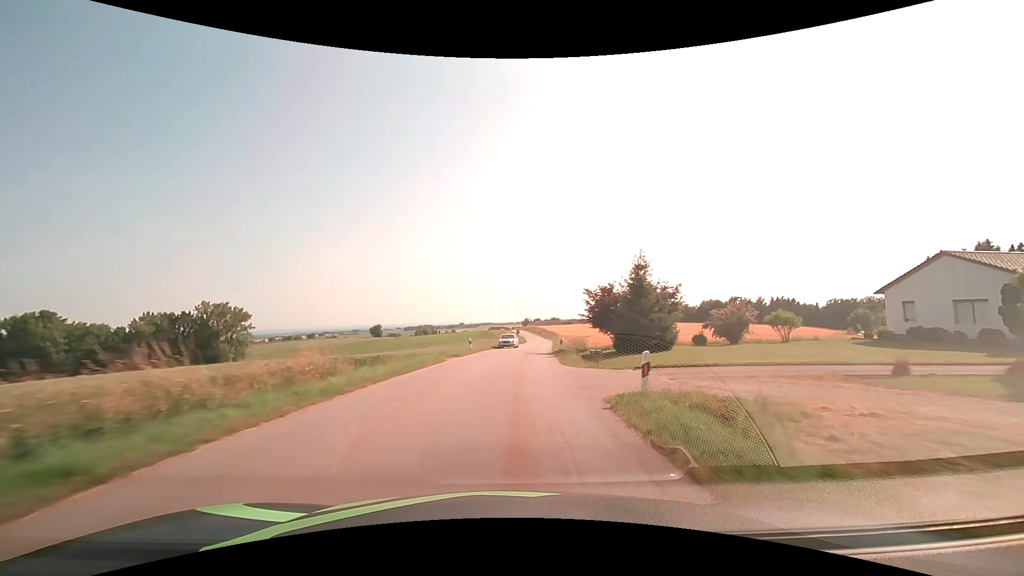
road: tertiary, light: Day
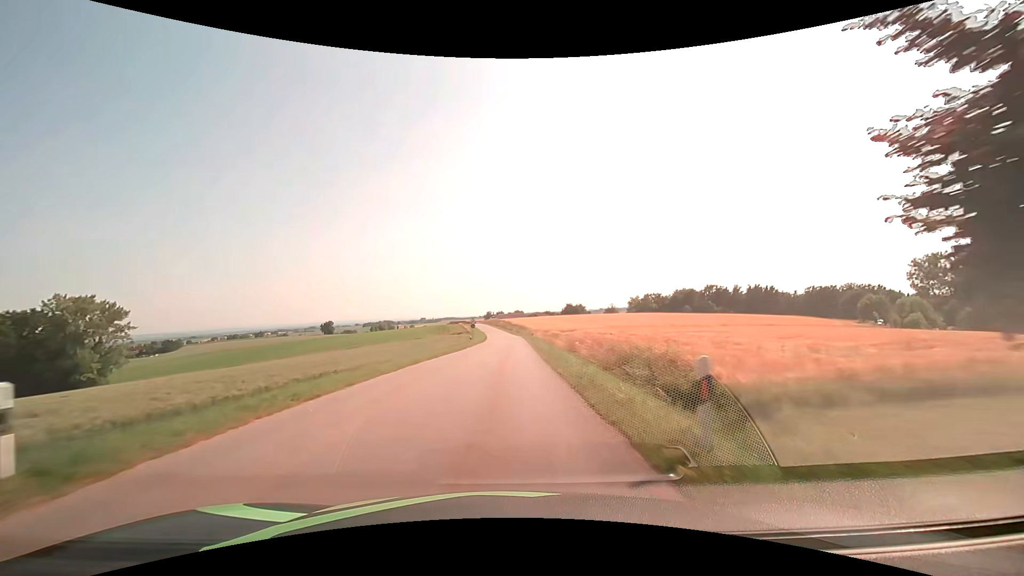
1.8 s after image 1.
(+1.8, +32.7) m; +5°
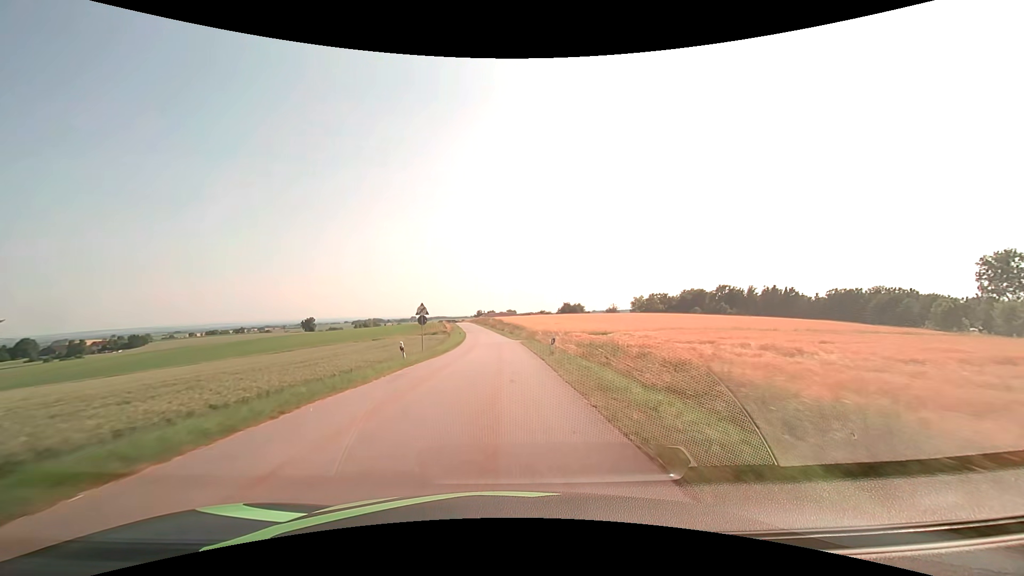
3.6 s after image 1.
(+0.2, +32.7) m; +1°
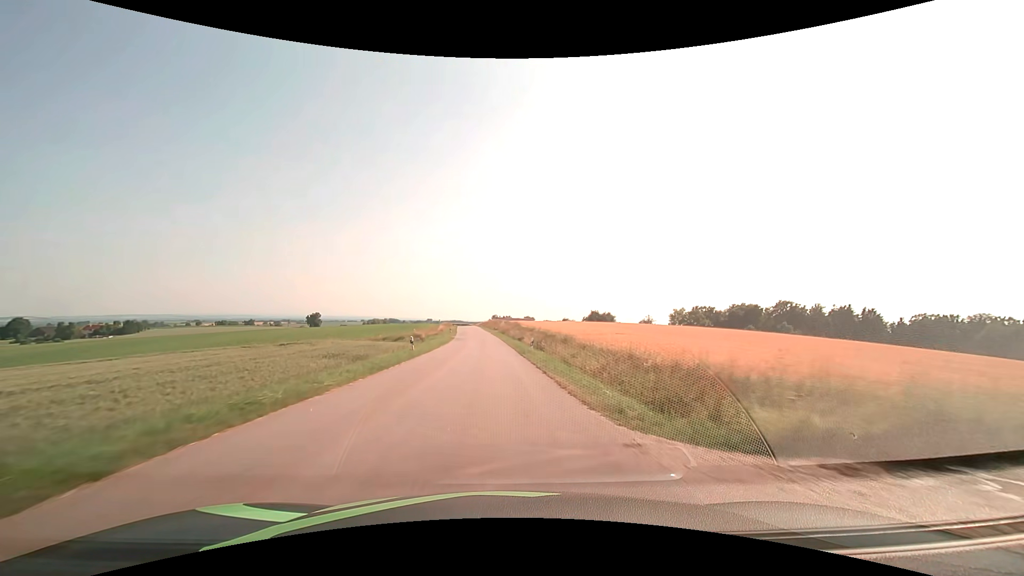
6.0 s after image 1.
(-0.3, +44.6) m; -2°
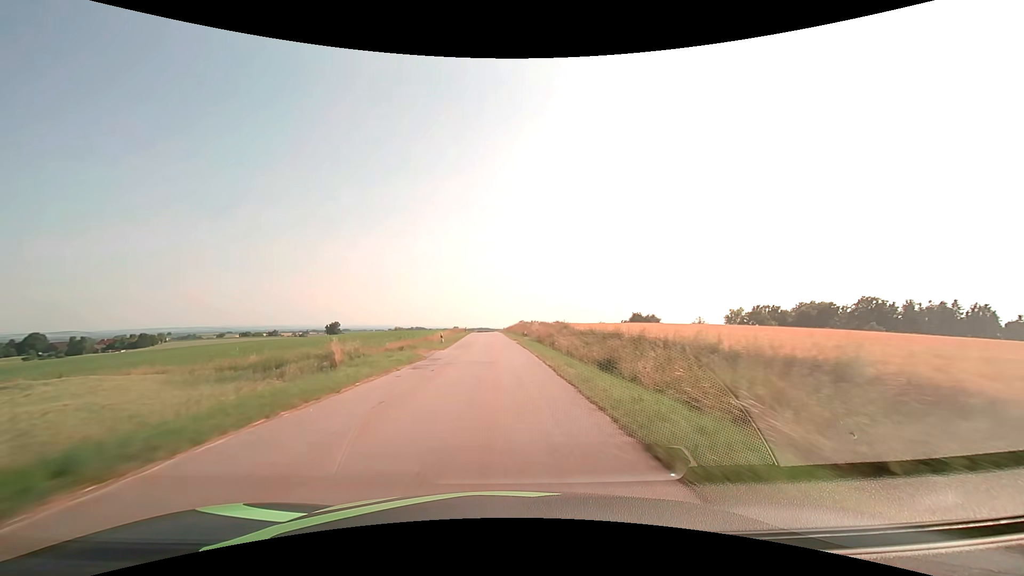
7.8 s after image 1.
(-1.0, +35.9) m; -3°
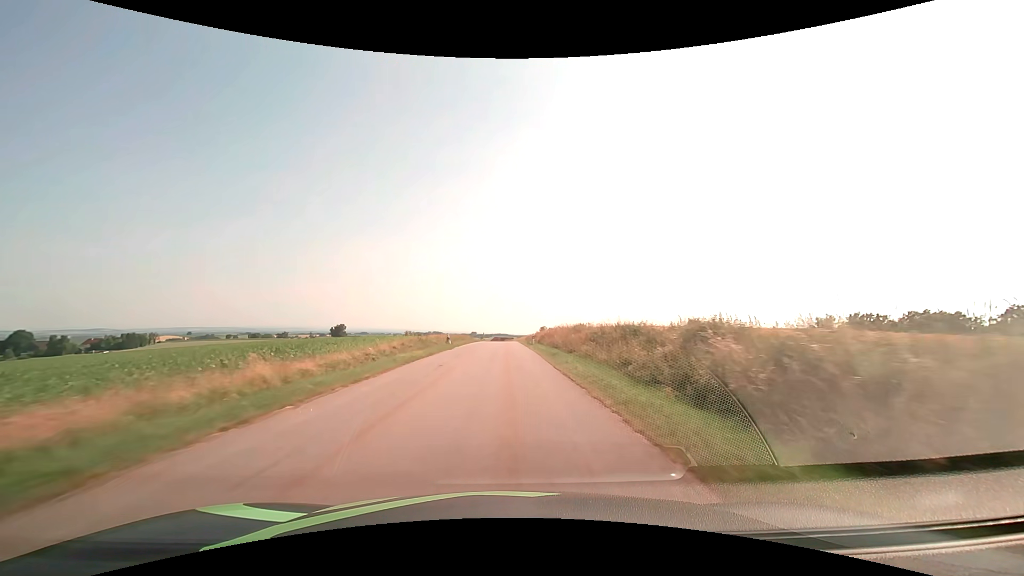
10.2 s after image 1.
(-1.2, +51.4) m; -2°
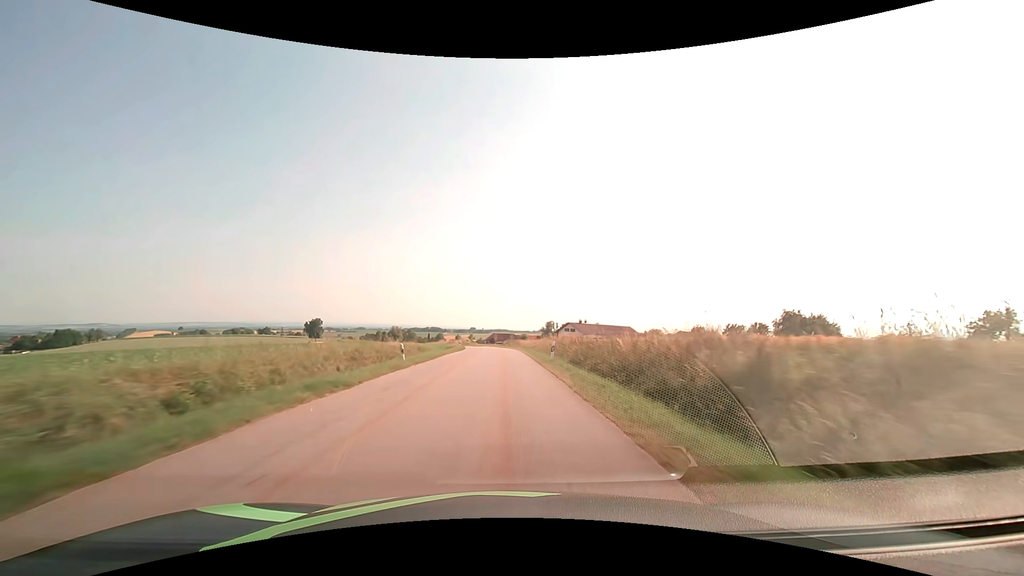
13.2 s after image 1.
(0.0, +68.2) m; 0°
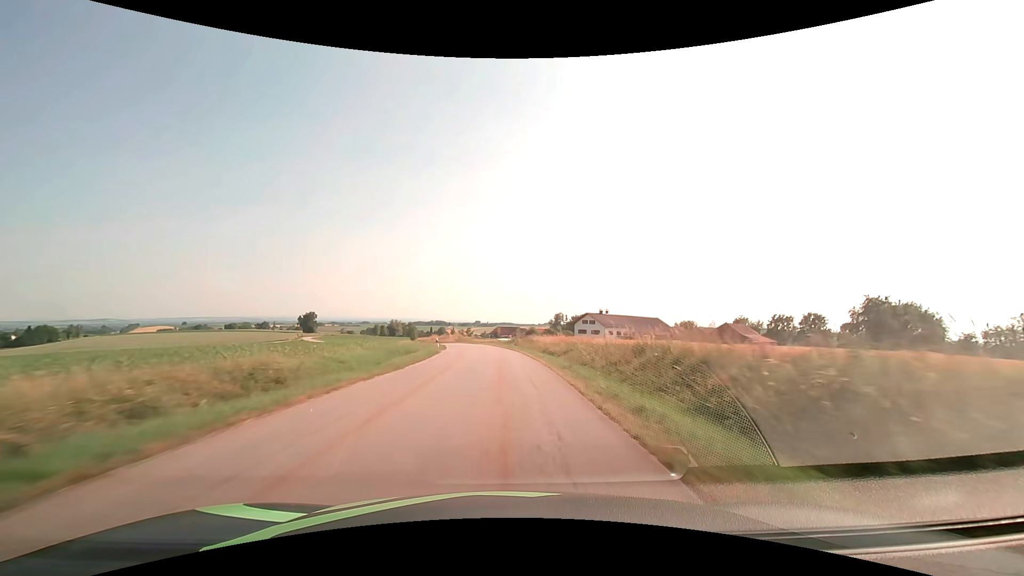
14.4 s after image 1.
(0.0, +27.7) m; 0°
(0, +10) (0, +20) (-1, +30) (-1, +40) (-2, +50) (-4, +60) (-6, +70) (-8, +79) (-10, +89) (-13, +99) m
